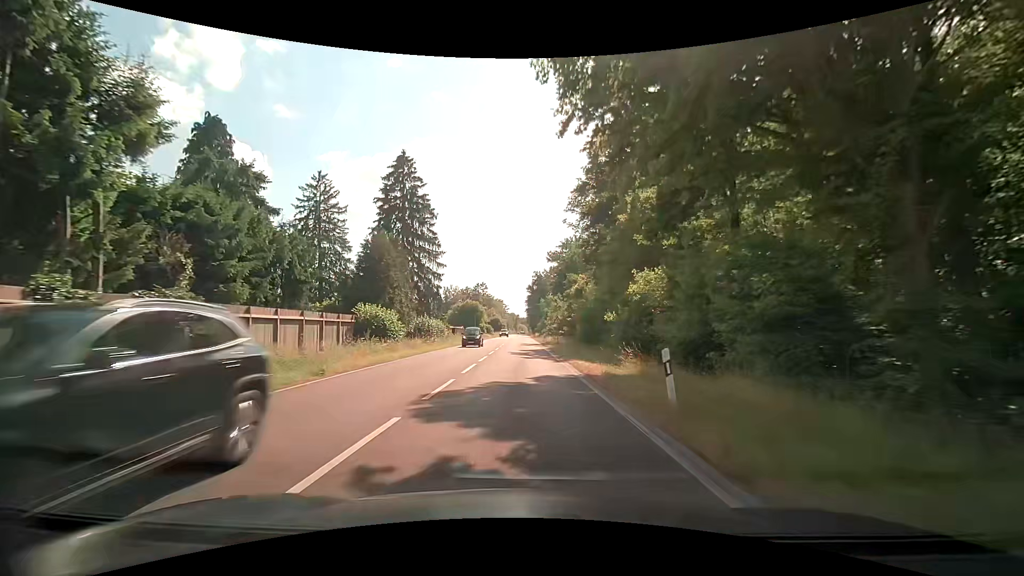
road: secondary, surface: asphalt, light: Day
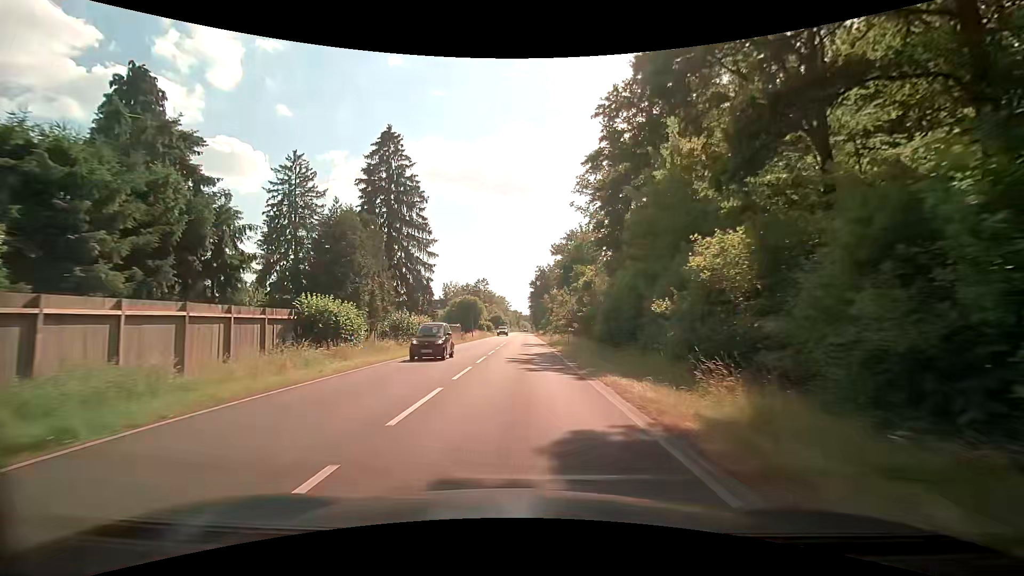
(0.0, +8.6) m; 0°
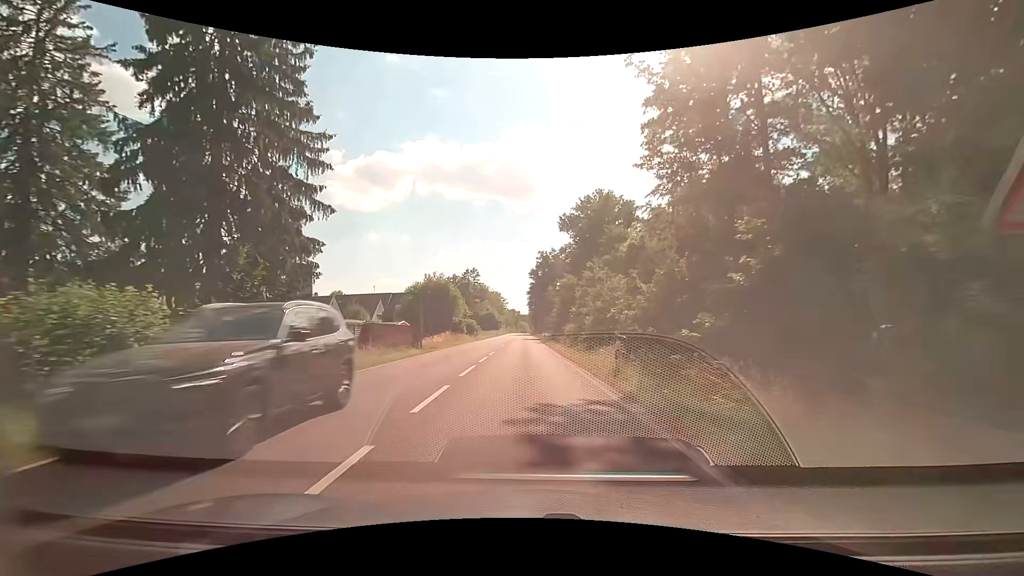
(-0.1, +35.6) m; +1°
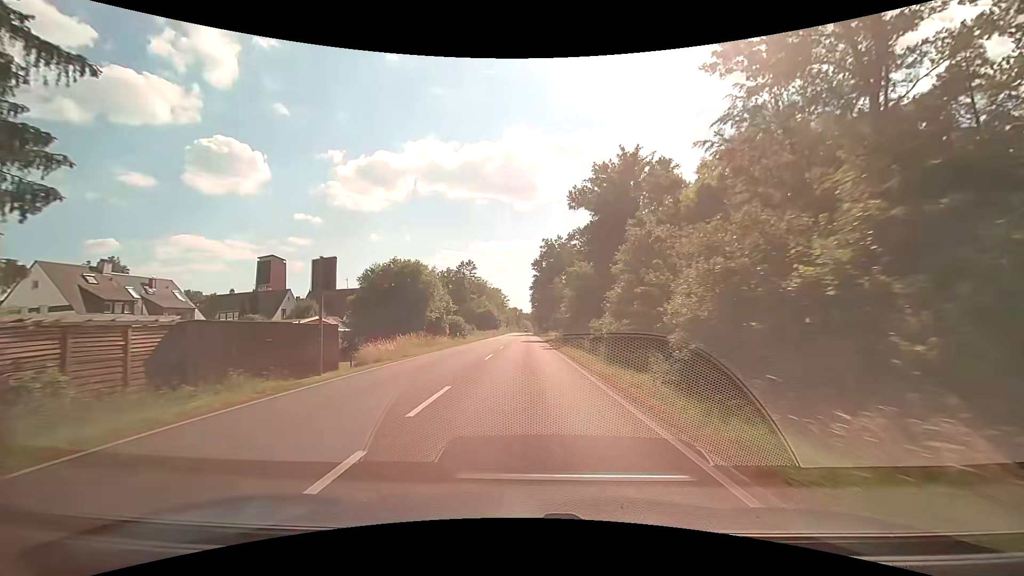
(-0.2, +18.4) m; -1°
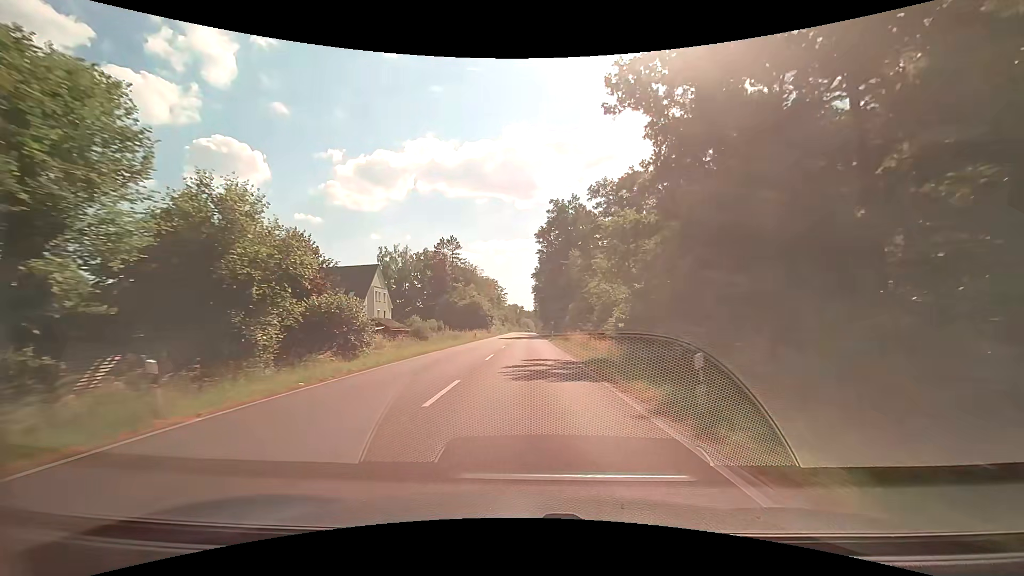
(0.0, +37.8) m; 0°
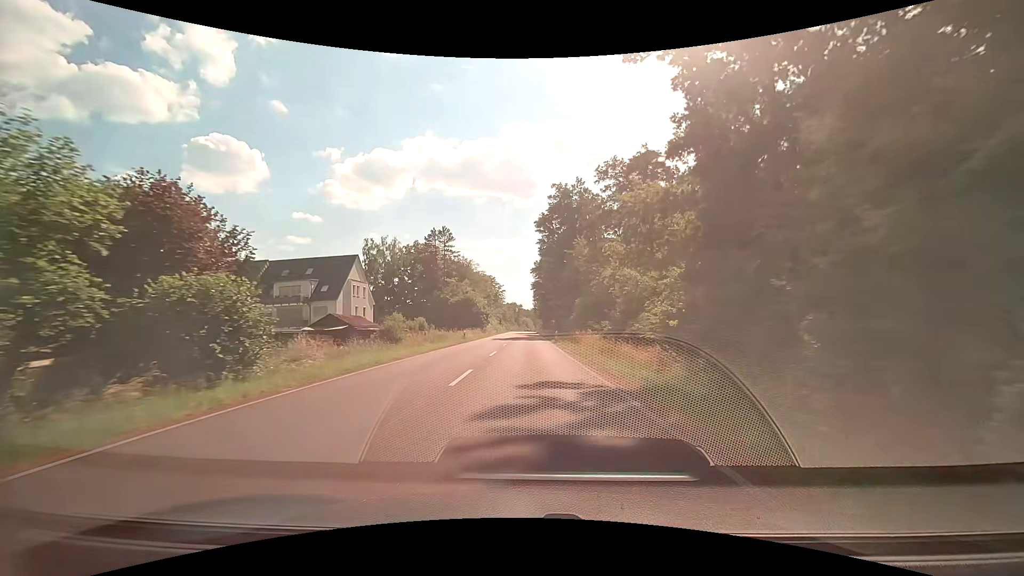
(0.0, +9.2) m; 0°
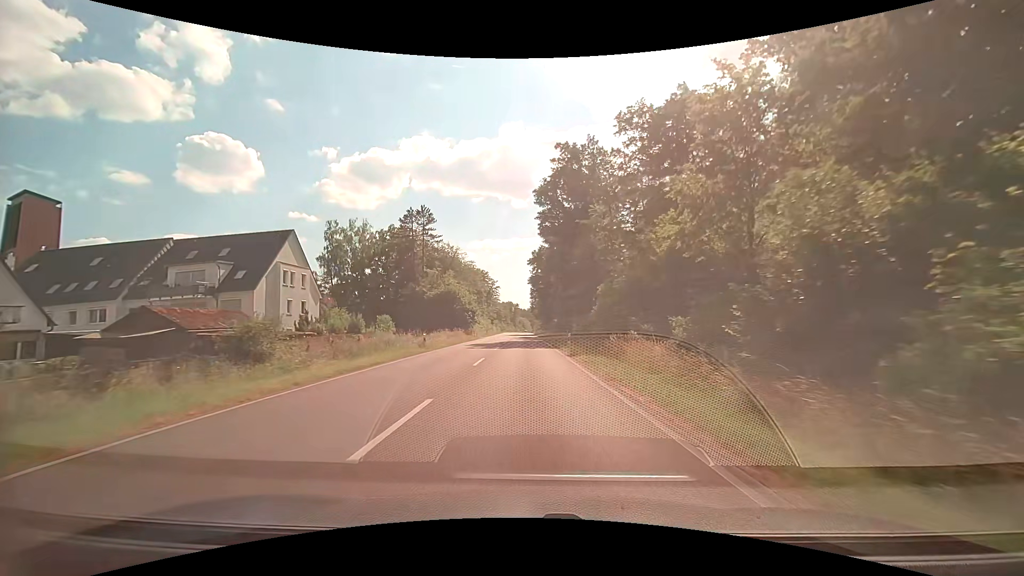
(0.0, +17.9) m; 0°
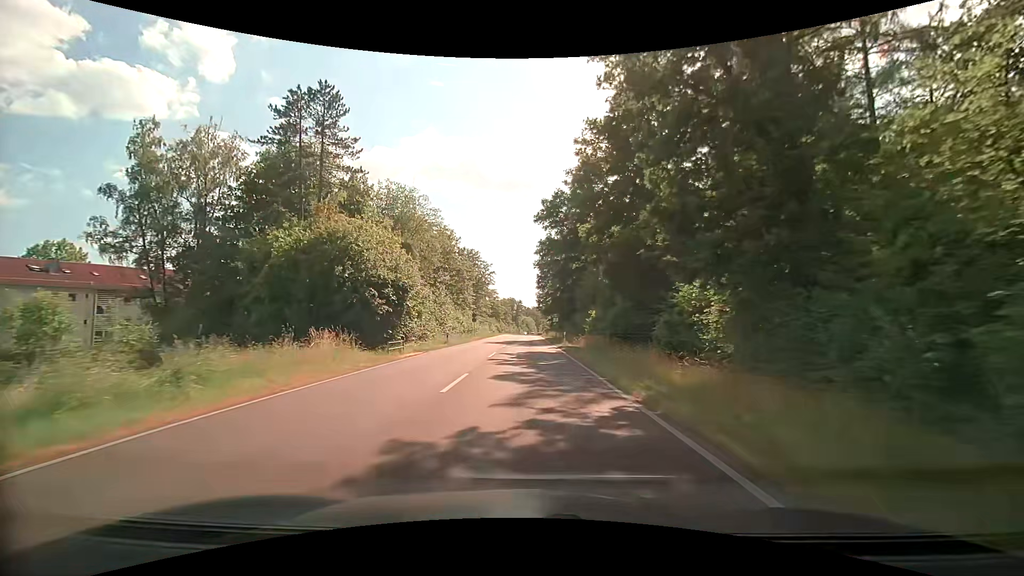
(-0.2, +43.5) m; -1°
(0, +10) (0, +20) (0, +30) (0, +40) (0, +50) (+1, +60) (+1, +70) (+1, +80) (+1, +90) (+1, +100) m
